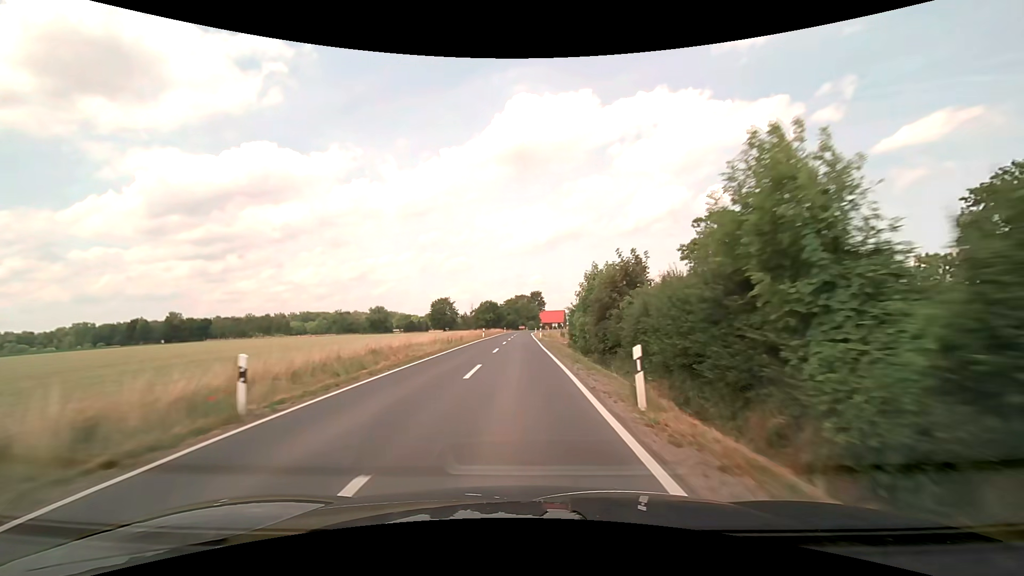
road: secondary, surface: asphalt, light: Day
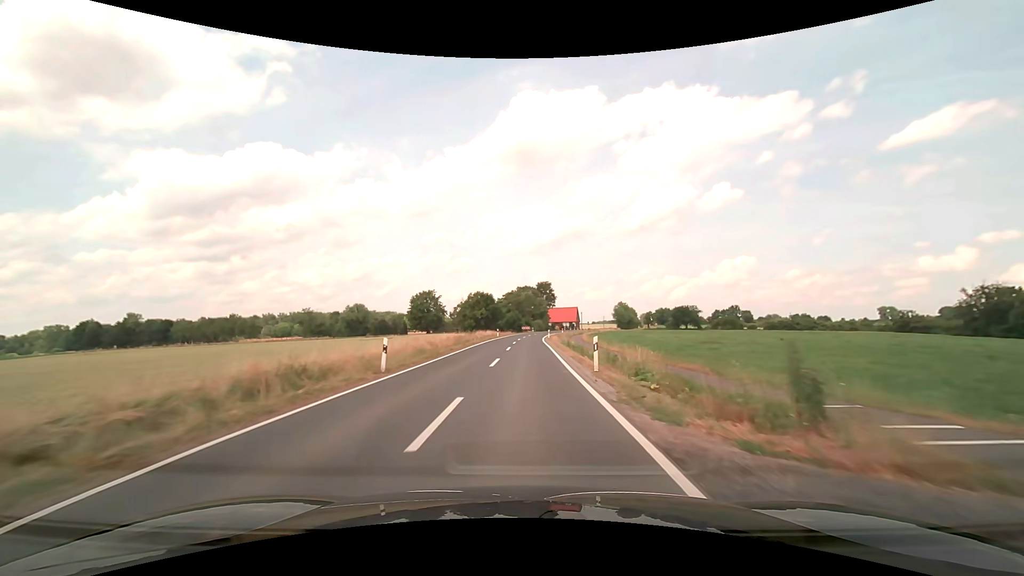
(-0.3, +42.9) m; -1°
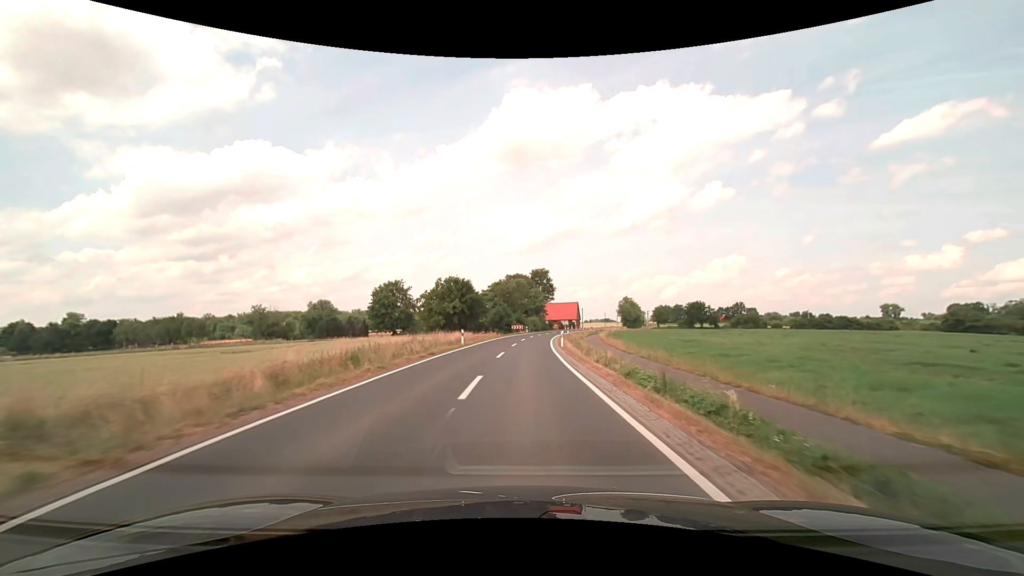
(+0.1, +32.3) m; +1°
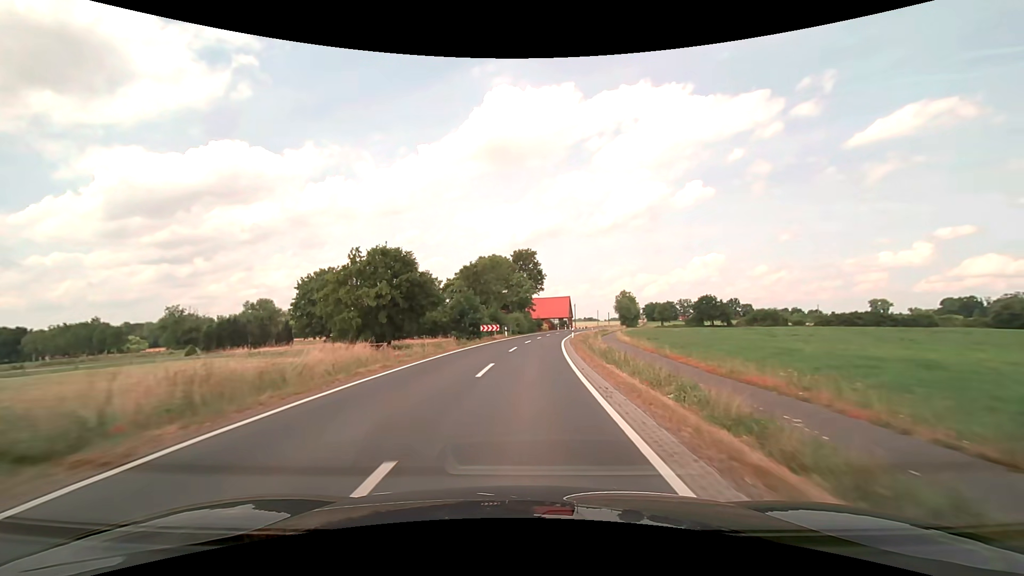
(+0.5, +32.3) m; +2°
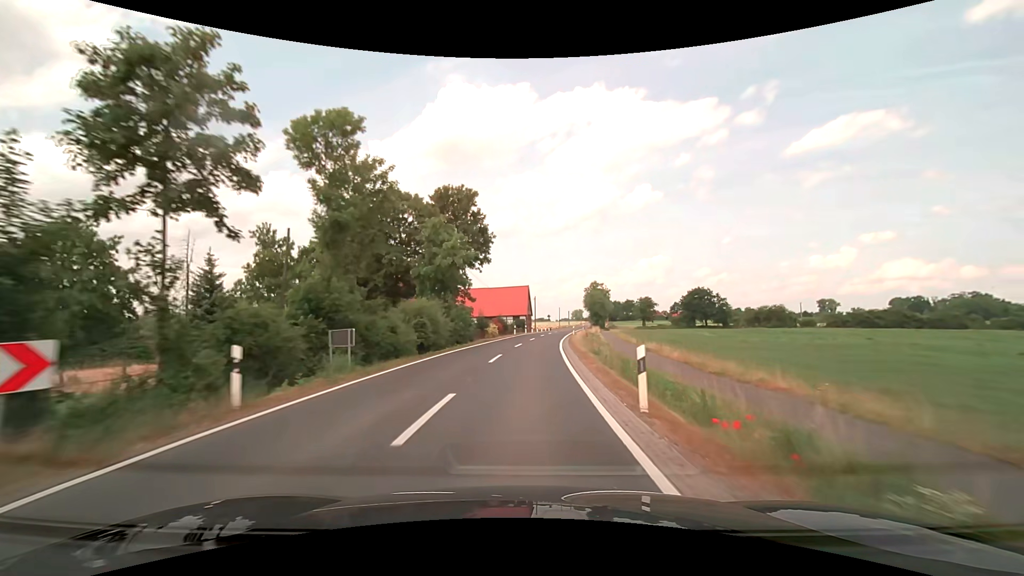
(+2.1, +43.0) m; +6°
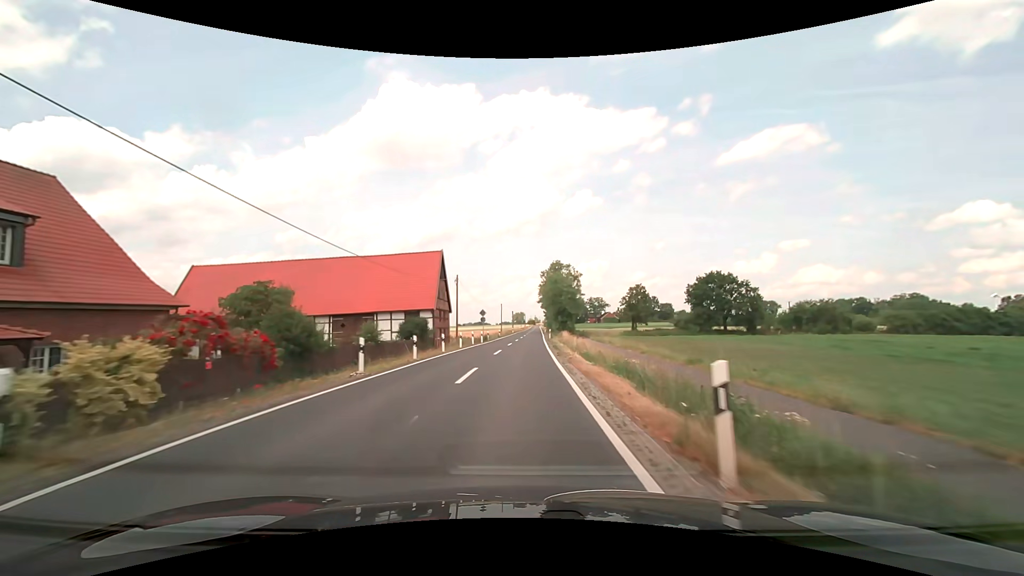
(+3.2, +53.7) m; +7°
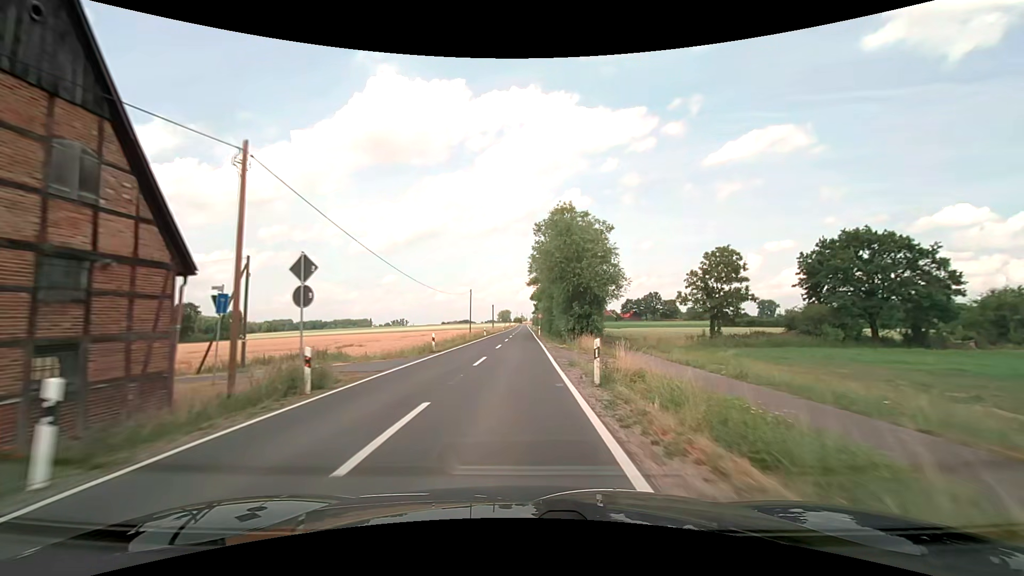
(+0.9, +43.1) m; +2°
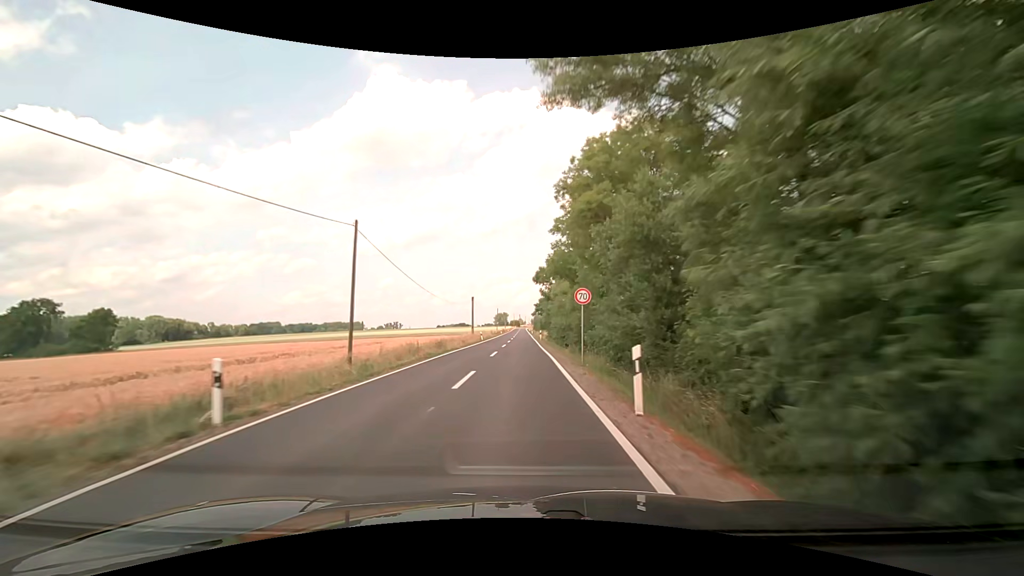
(+0.1, +53.9) m; +1°
(0, +10) (0, +20) (0, +30) (0, +40) (0, +50) (0, +60) (0, +70) (-1, +80) (-1, +90) (-1, +100) m
